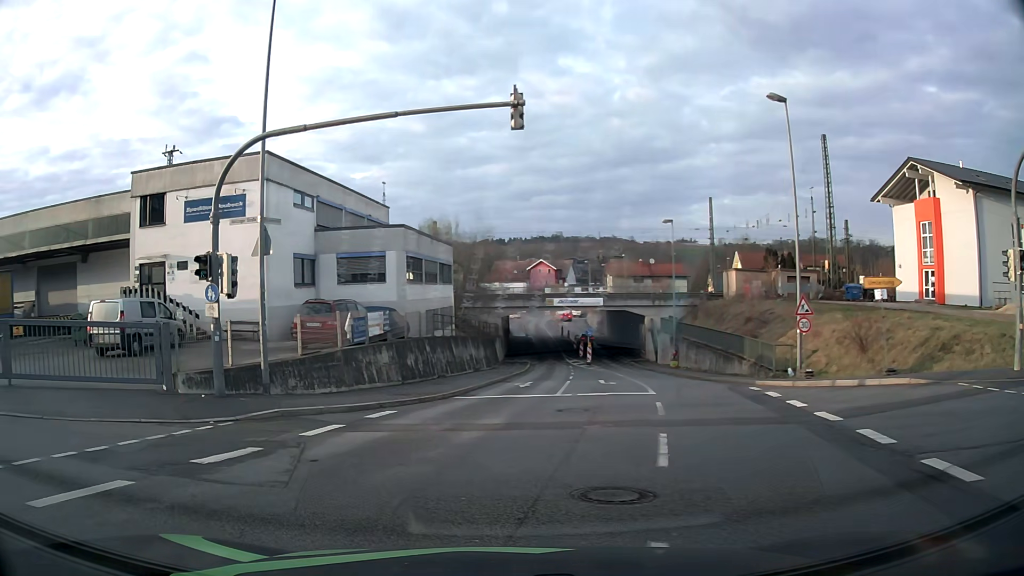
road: tertiary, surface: asphalt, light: Day
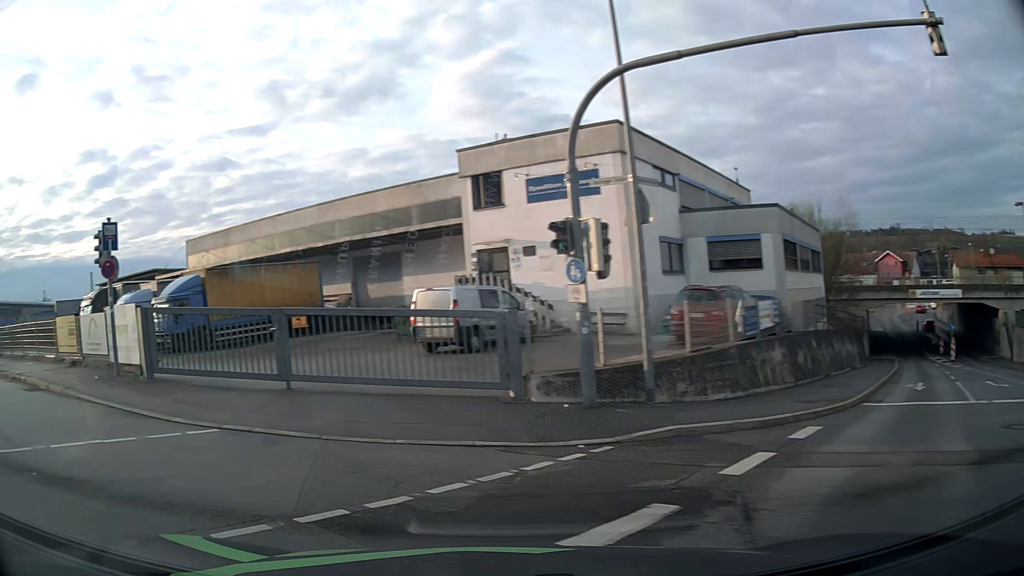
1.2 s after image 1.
(-0.8, +3.8) m; -27°
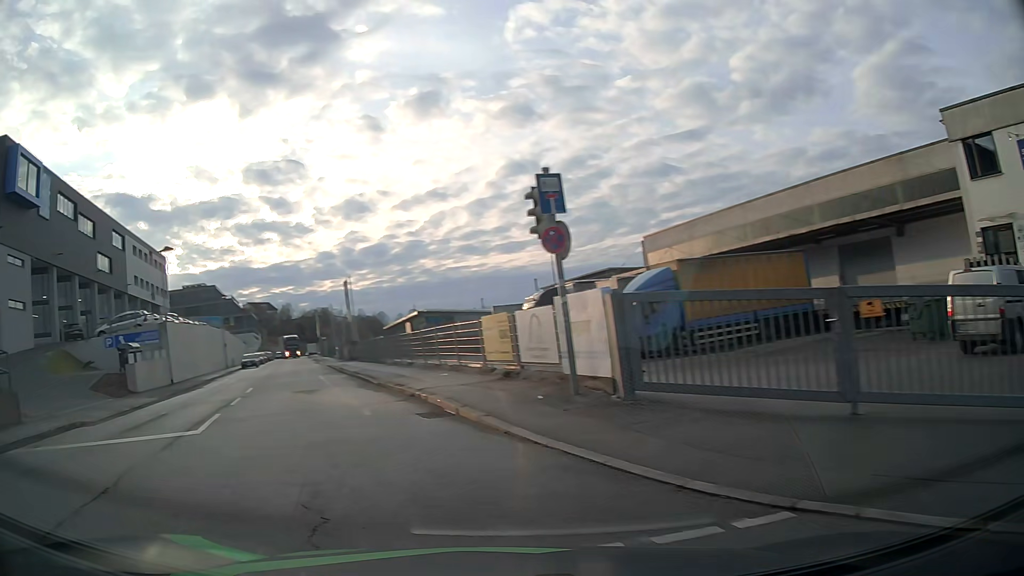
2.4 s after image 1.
(-1.7, +4.7) m; -39°
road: residential
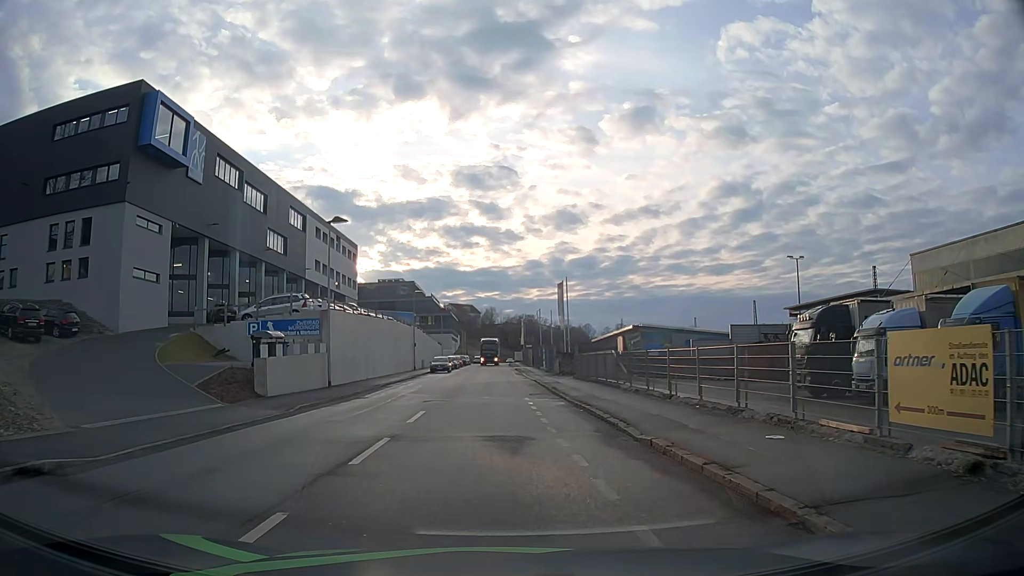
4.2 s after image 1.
(-2.4, +8.7) m; -19°
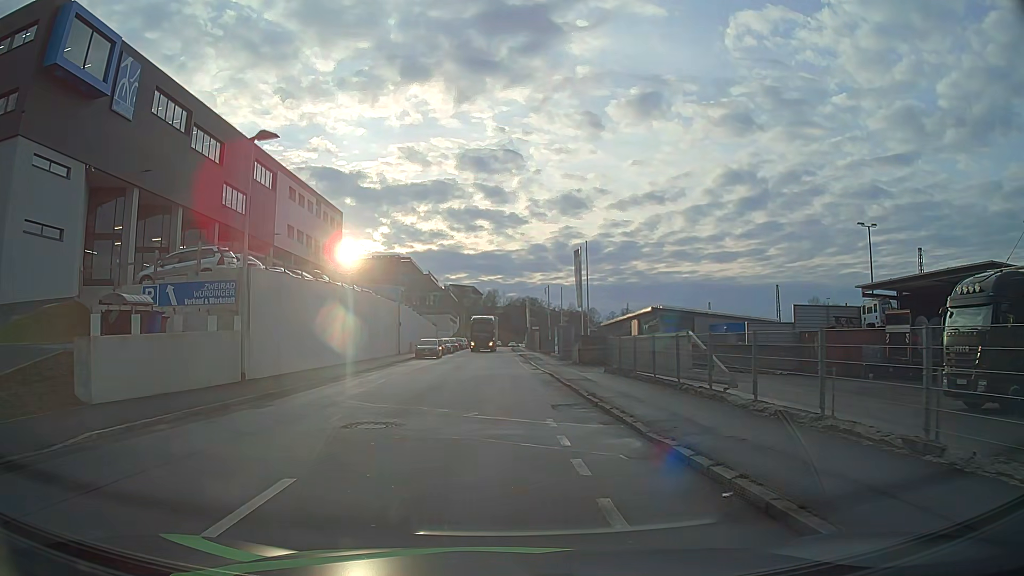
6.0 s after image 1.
(+0.1, +11.5) m; 0°
